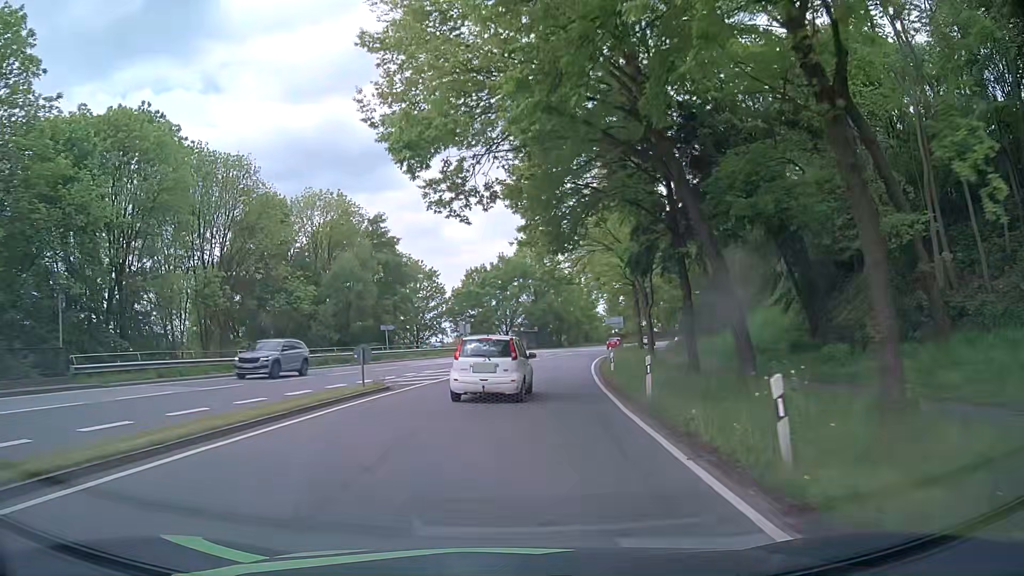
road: primary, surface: asphalt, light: Day
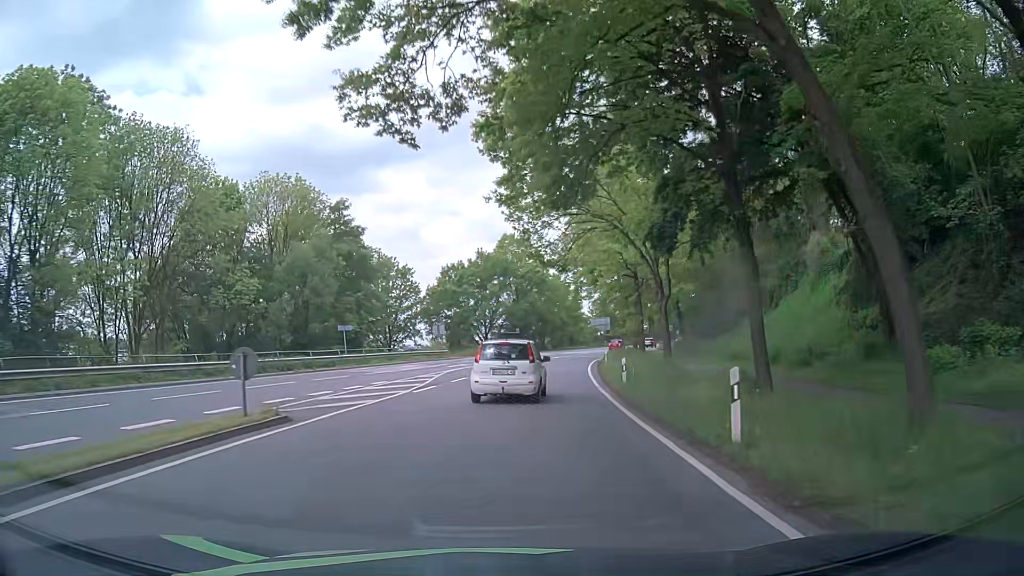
(+0.1, +7.9) m; +2°
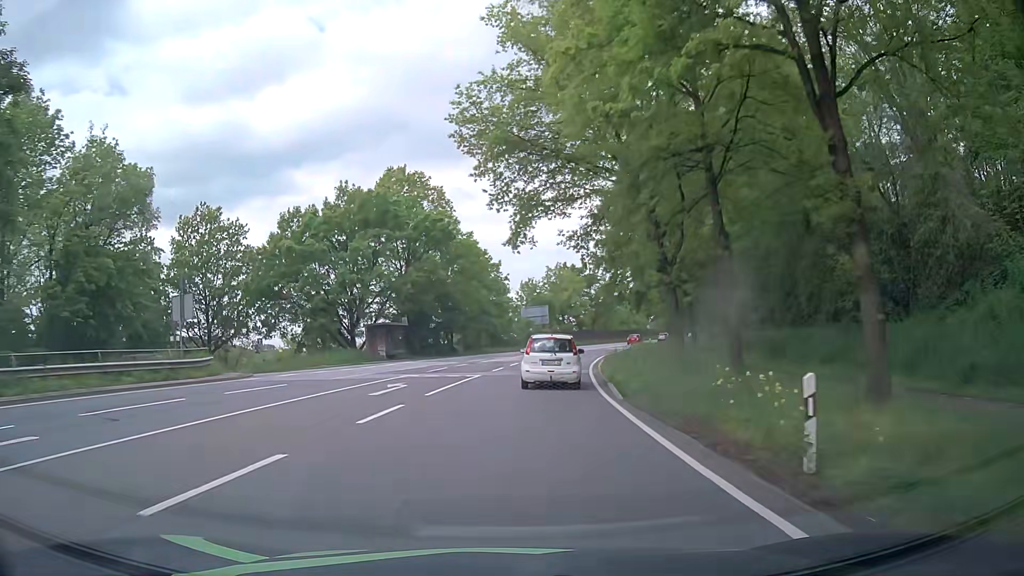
(+2.7, +39.8) m; +8°
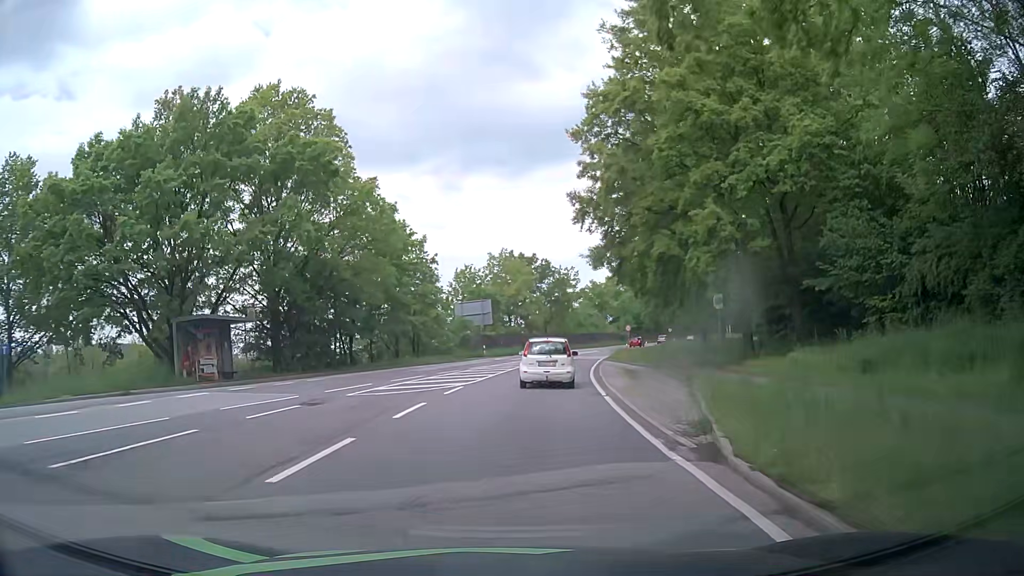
(+0.7, +23.2) m; +5°
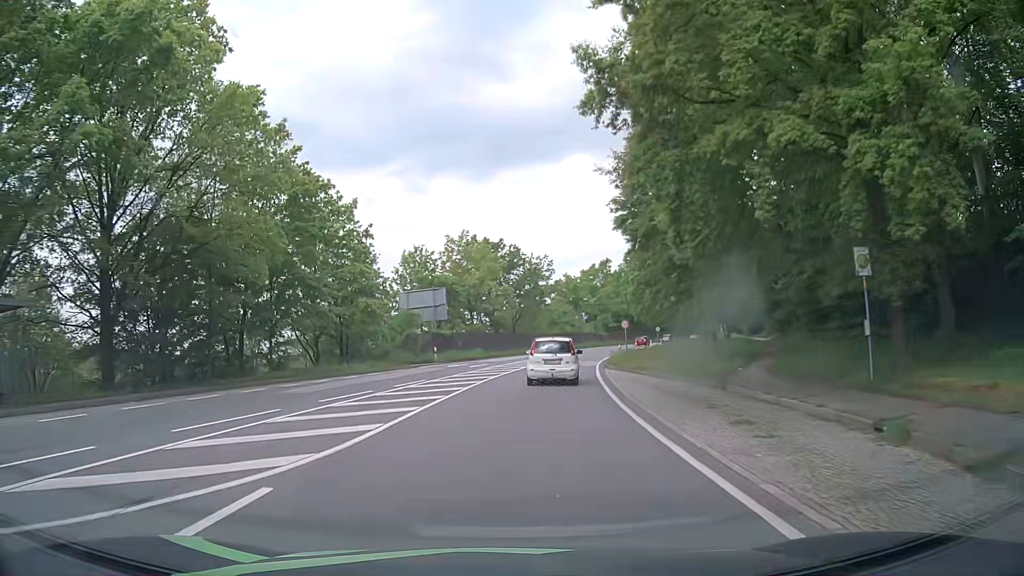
(+0.3, +15.3) m; +3°
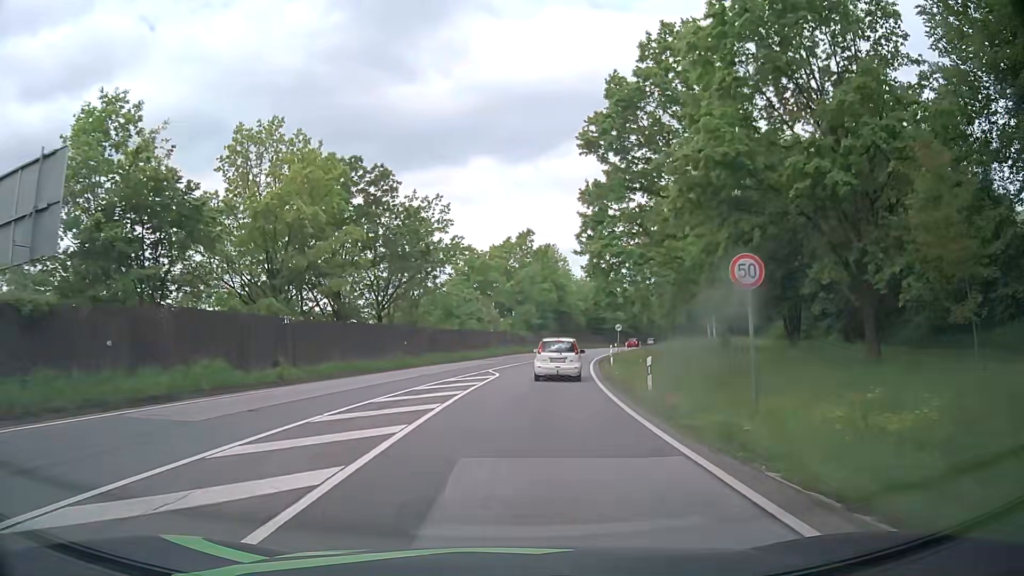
(+2.7, +38.4) m; +8°
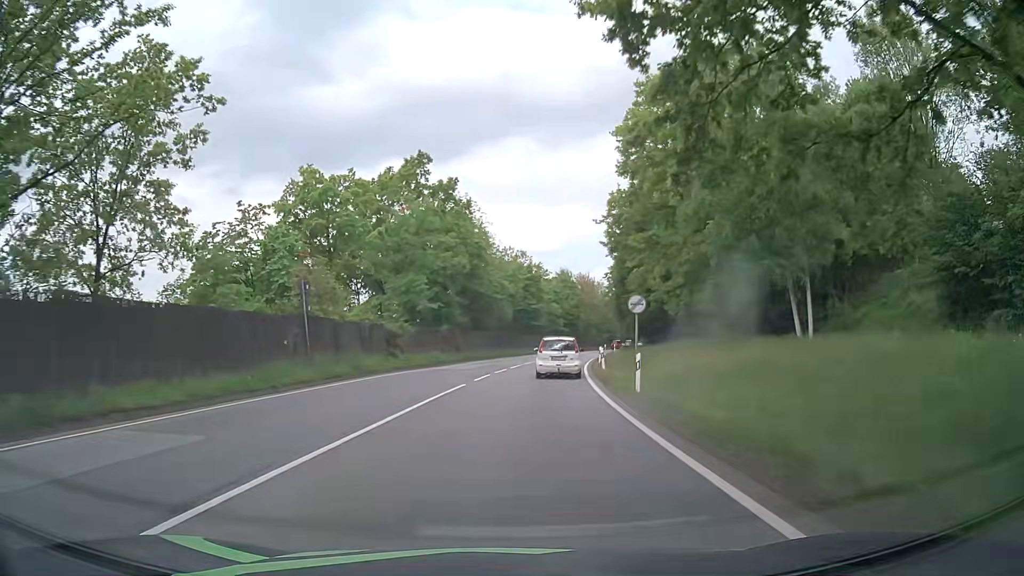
(+3.0, +39.1) m; +8°
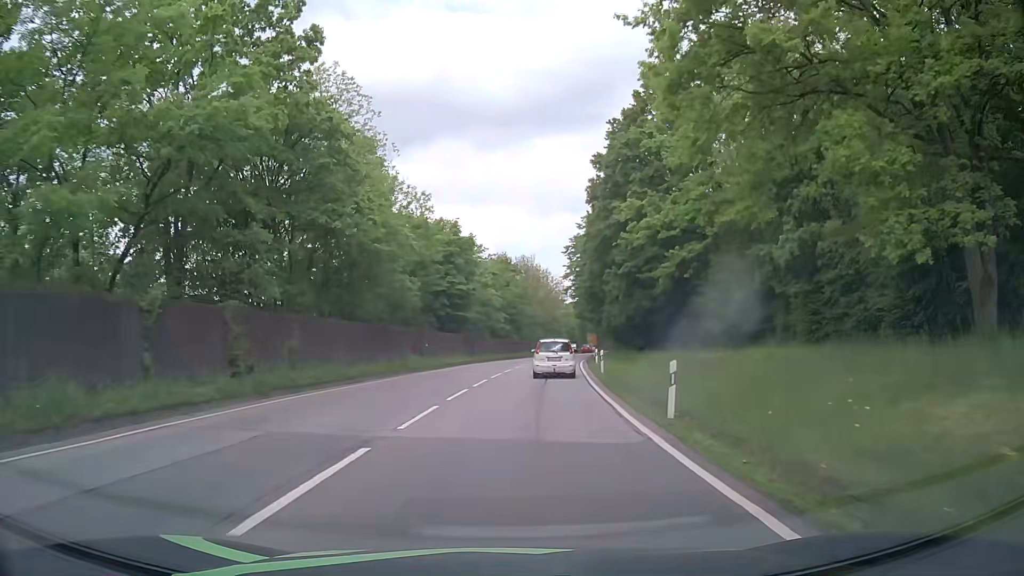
(+1.6, +31.0) m; +6°
(0, +10) (+1, +20) (+2, +30) (+3, +40) (+4, +50) (+5, +60) (+7, +70) (+8, +79) (+10, +89) (+12, +99) m
